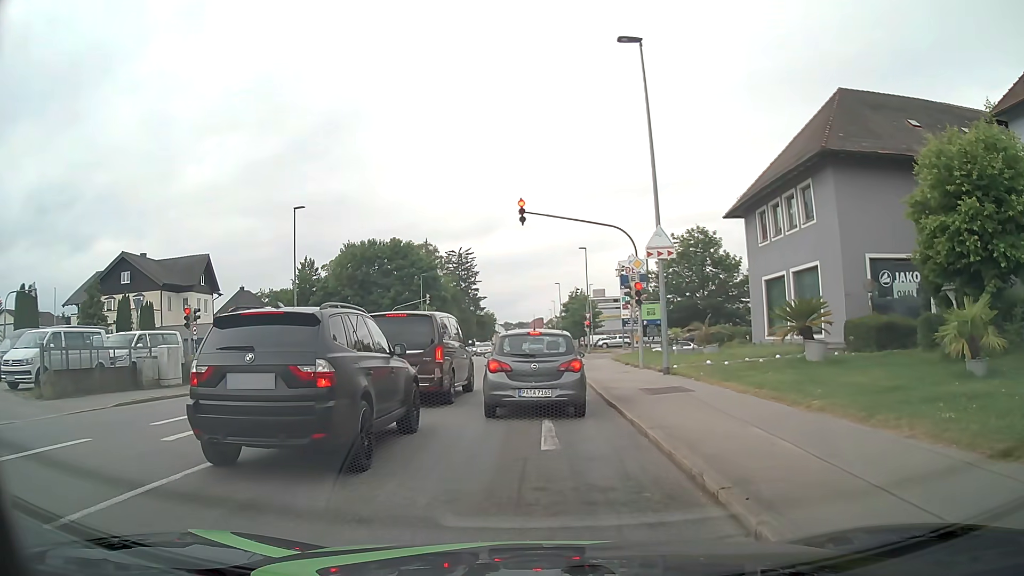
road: tertiary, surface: asphalt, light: Day
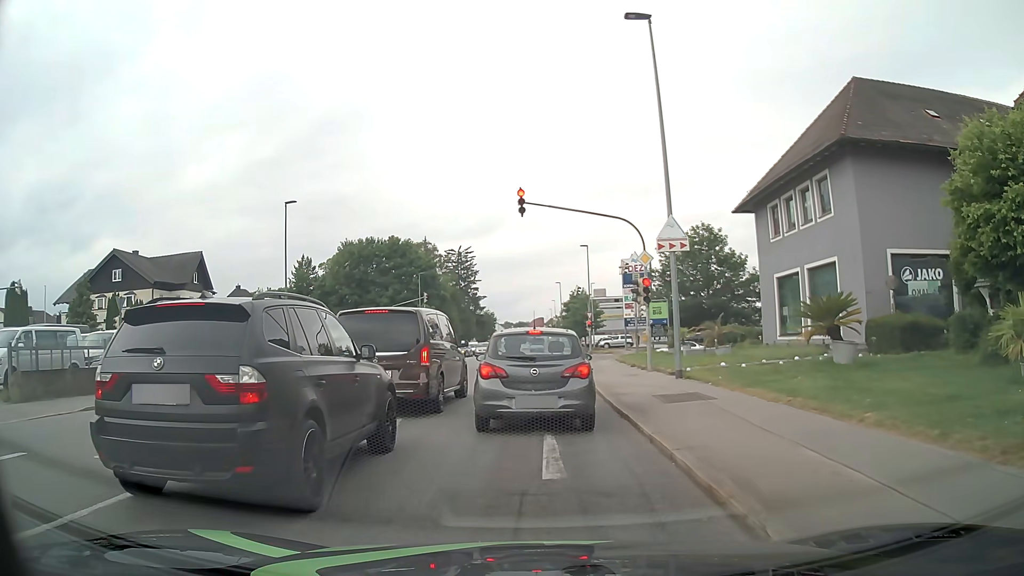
(0.0, +1.6) m; +2°
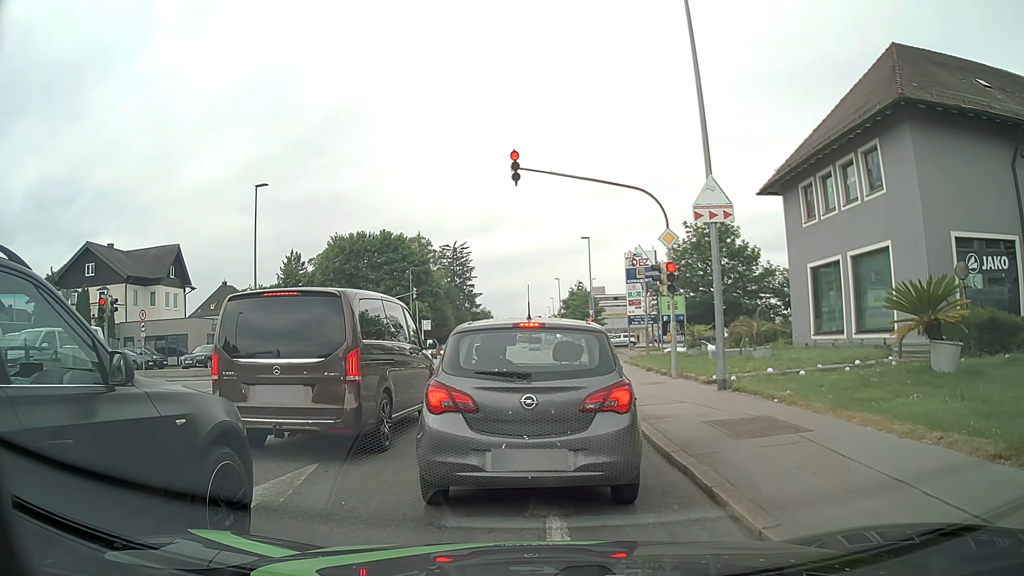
(0.0, +4.1) m; -1°
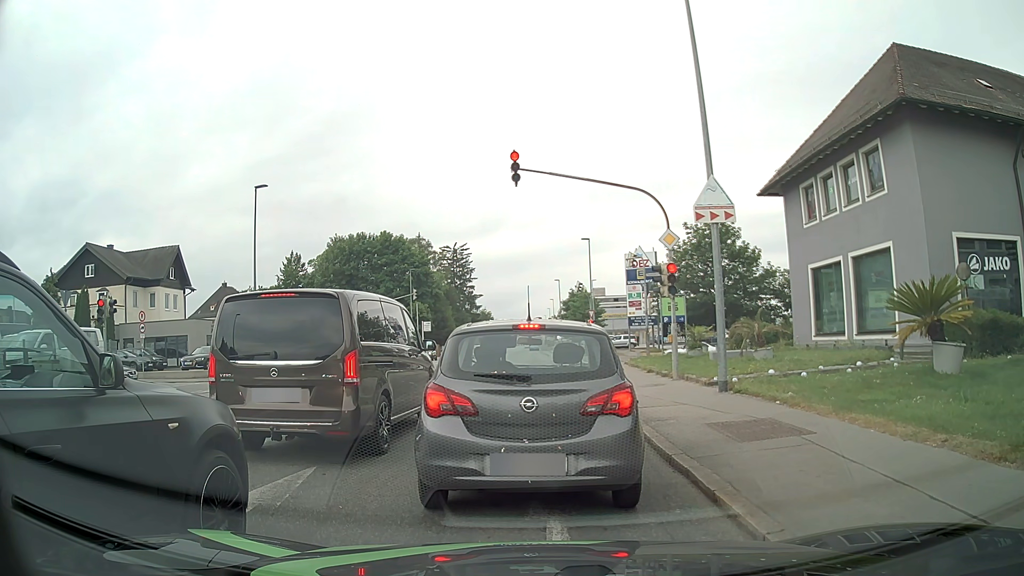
(0.0, +0.2) m; 0°
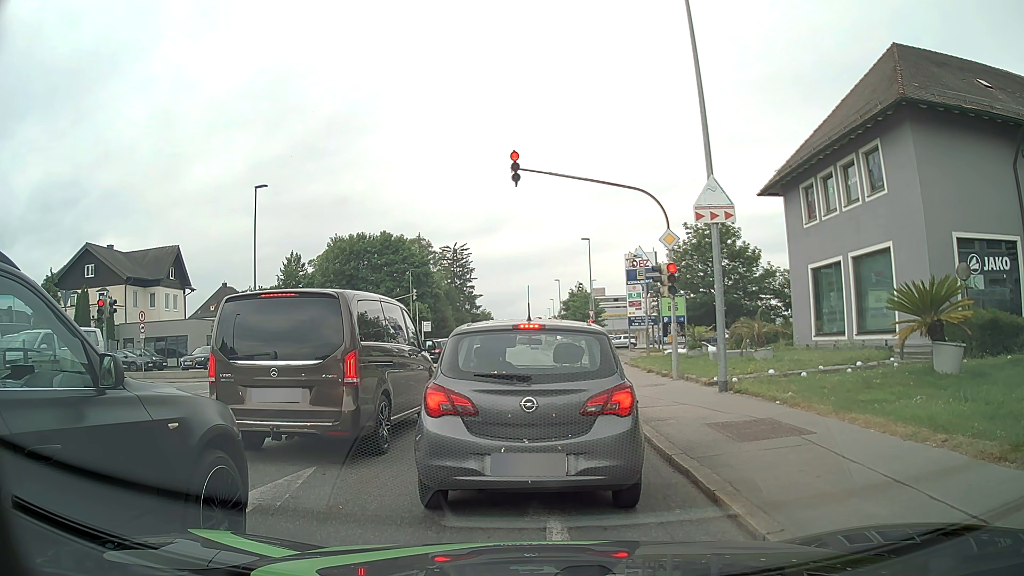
(0.0, 0.0) m; 0°
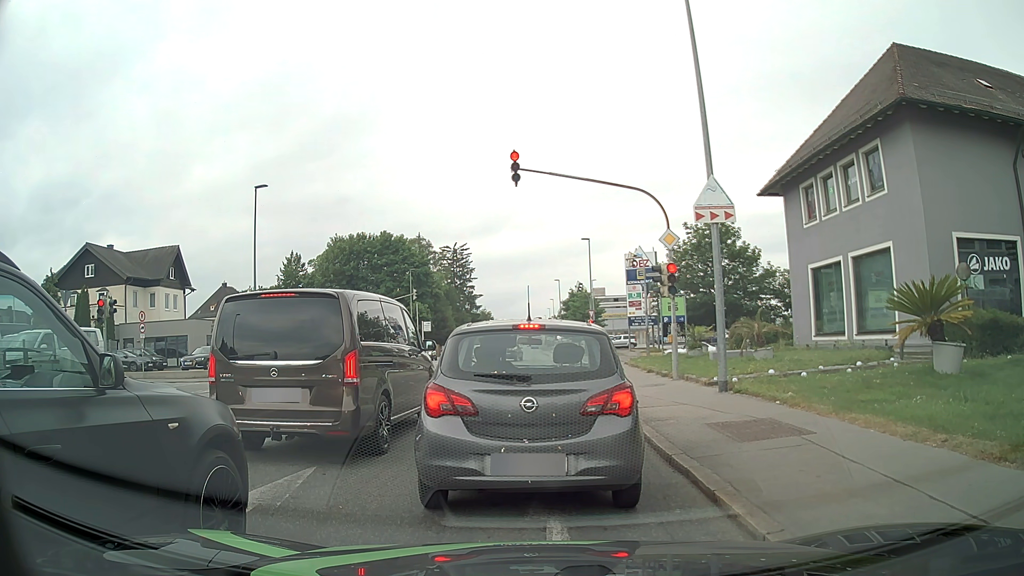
(0.0, 0.0) m; 0°
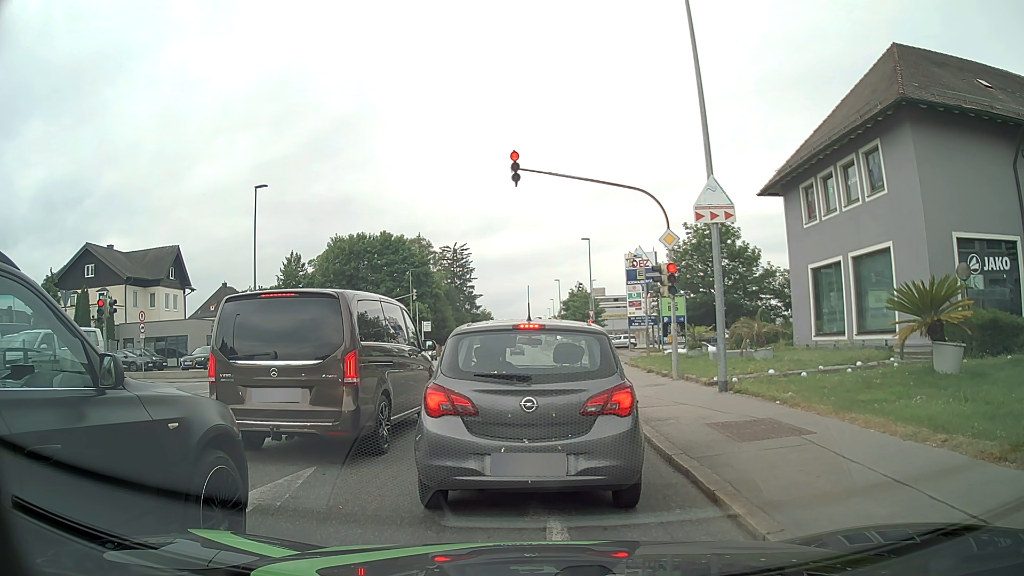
(0.0, 0.0) m; 0°
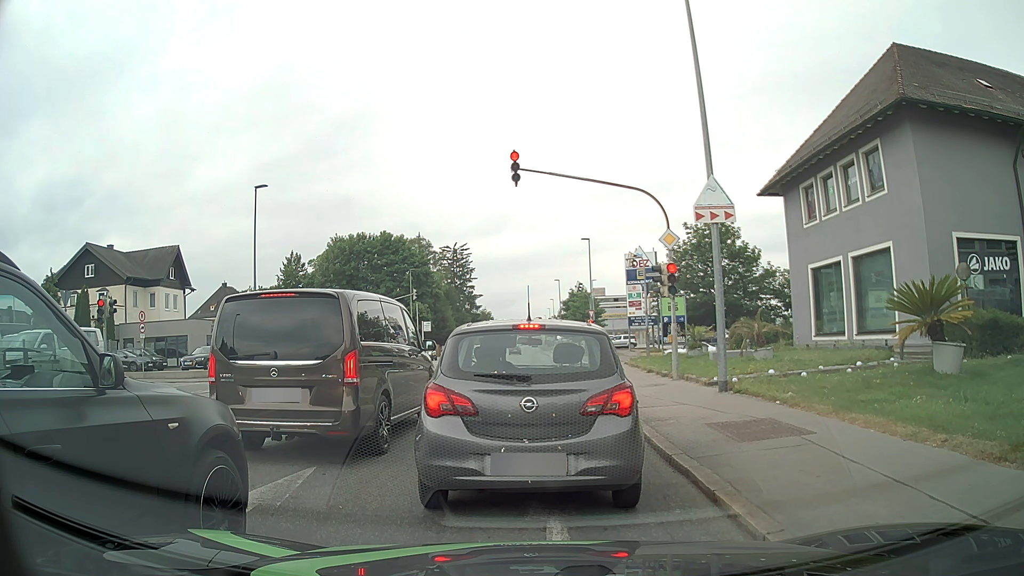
(0.0, 0.0) m; 0°
